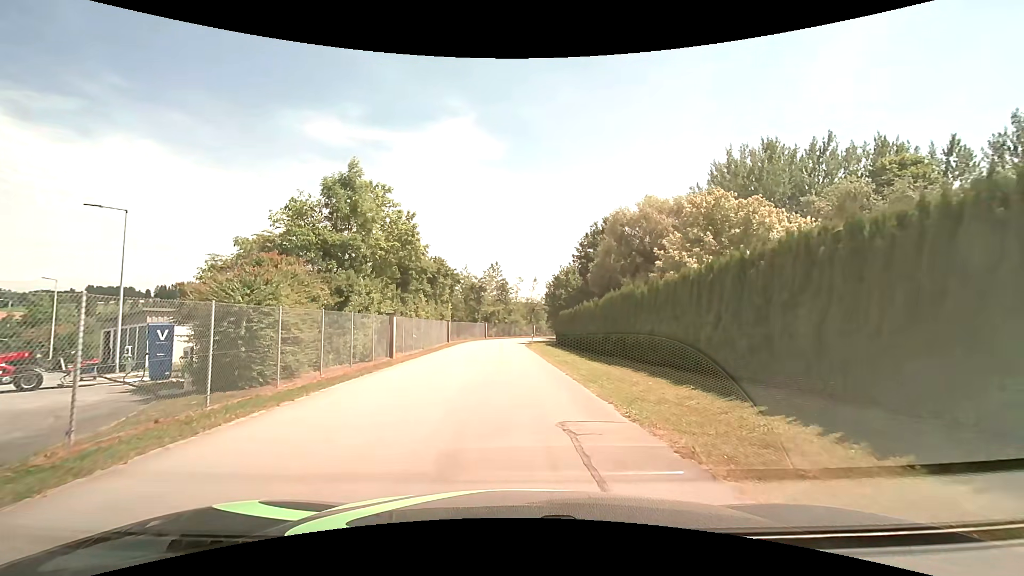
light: Day
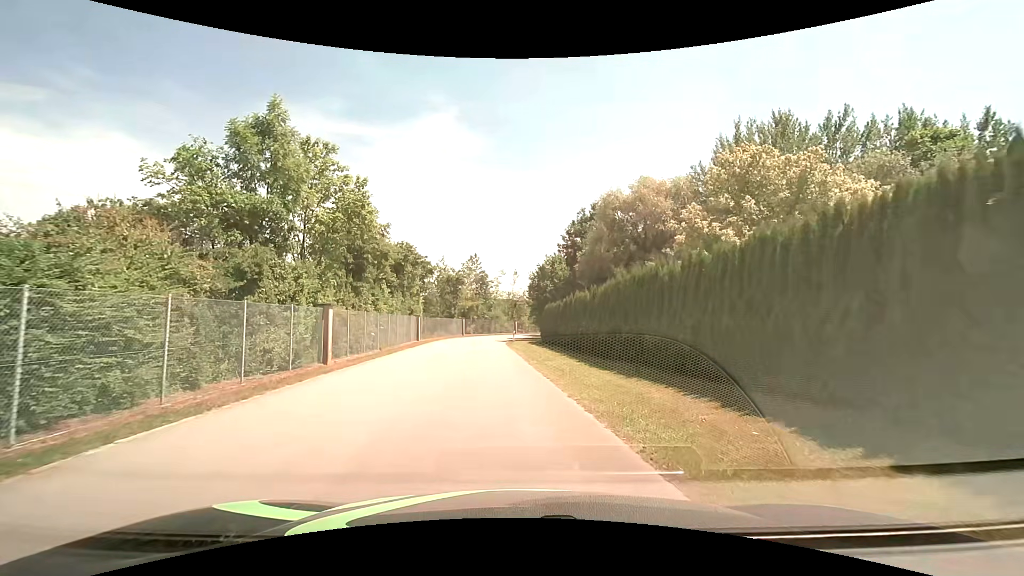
(+0.1, +6.2) m; +2°
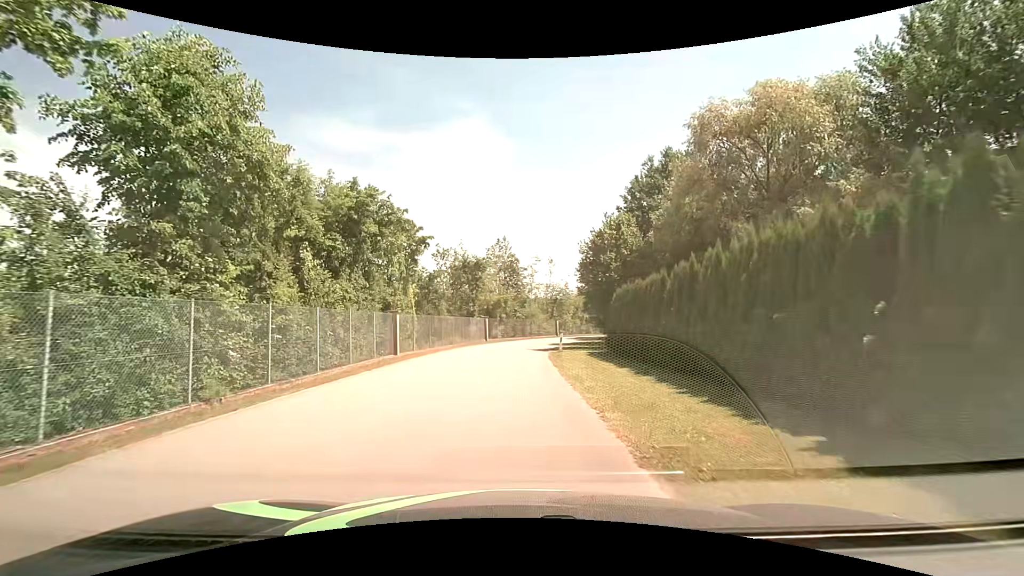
(-0.4, +18.8) m; -4°
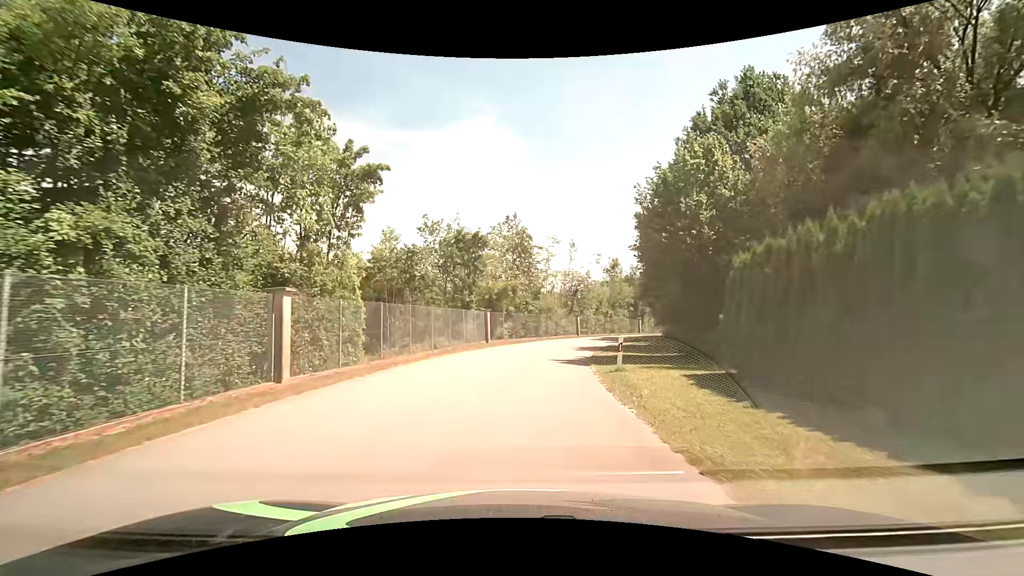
(-0.3, +13.4) m; -2°
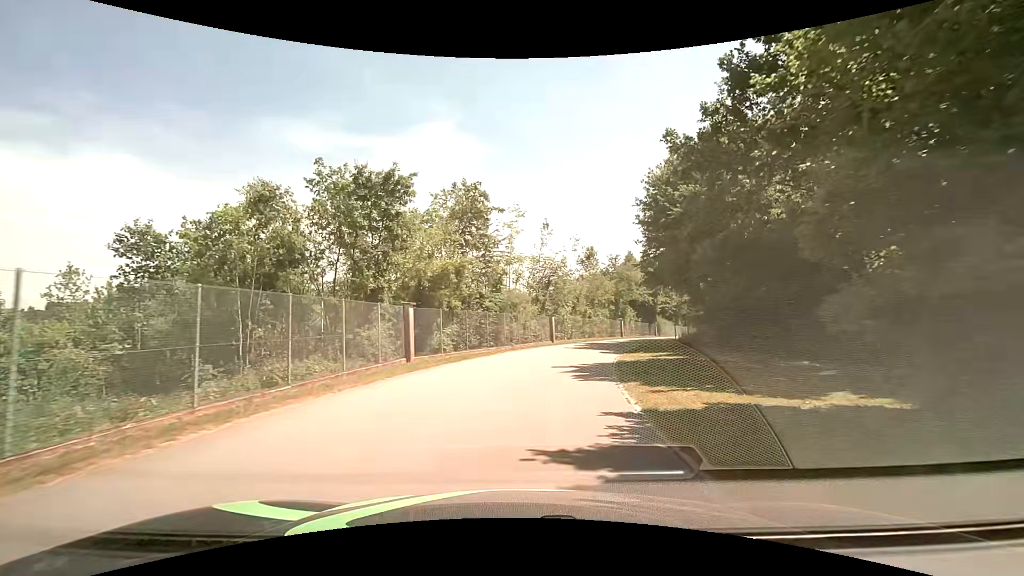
(+0.7, +14.9) m; +5°
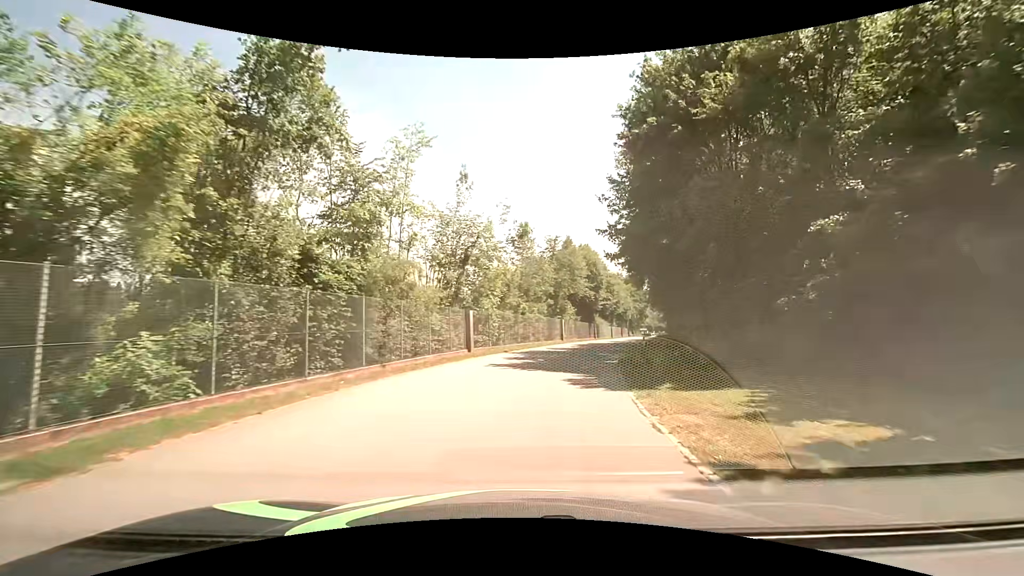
(+1.1, +16.1) m; +9°
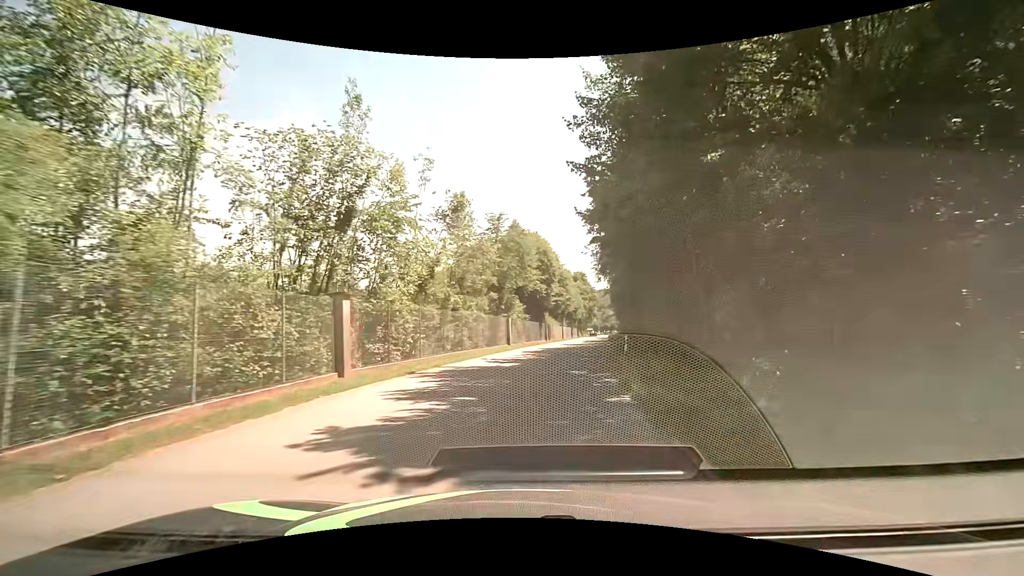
(+0.7, +11.4) m; +7°
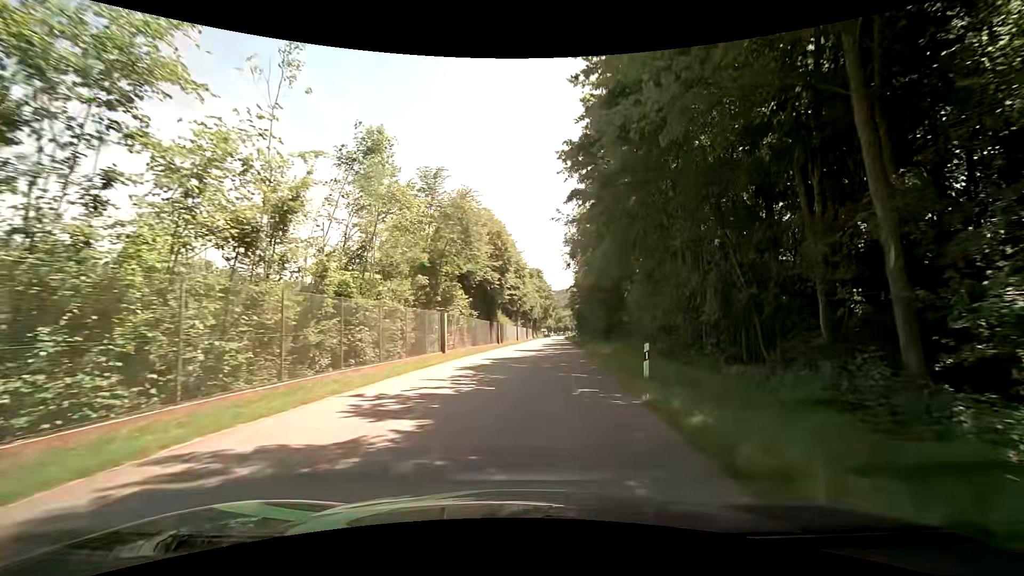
(+0.4, +11.9) m; +5°
(+1, +10) (+2, +20) (+2, +30) (+3, +40) (+4, +50) (+5, +60) (+6, +70) (+7, +80) (+8, +90) (+9, +100) m
